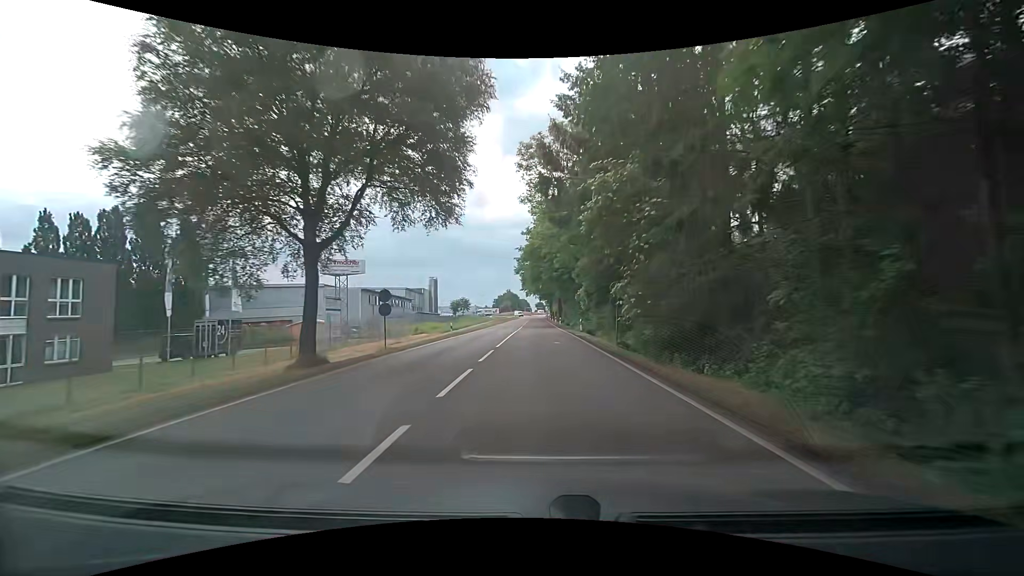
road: secondary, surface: asphalt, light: Day
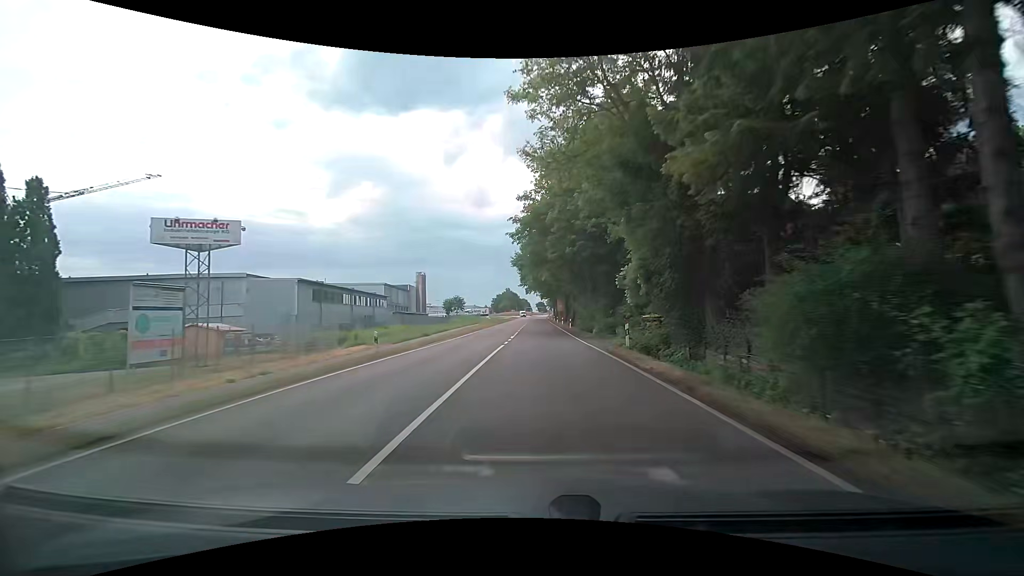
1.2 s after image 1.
(0.0, +18.8) m; 0°
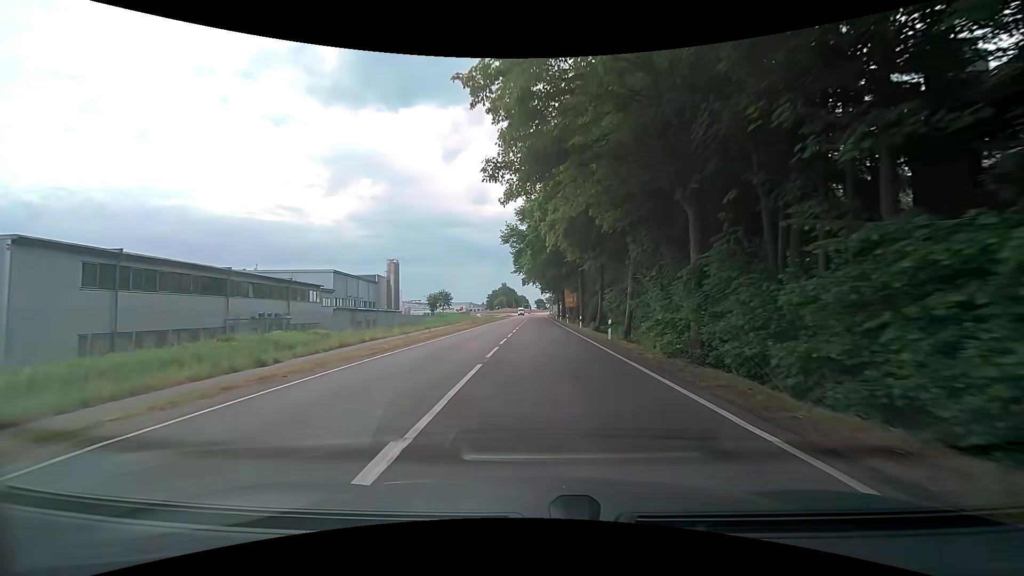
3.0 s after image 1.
(0.0, +27.8) m; 0°
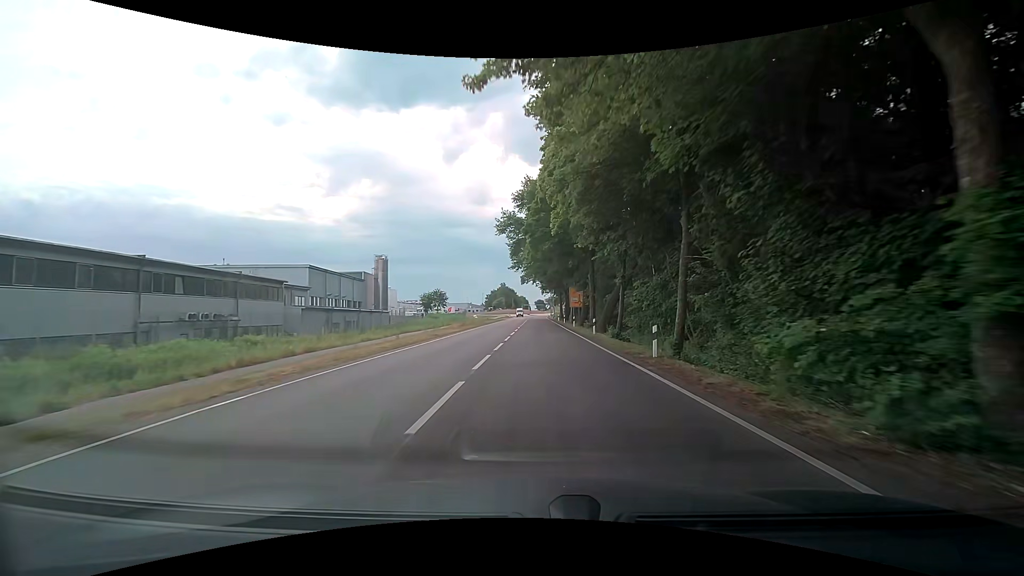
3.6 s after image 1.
(0.0, +9.2) m; 0°
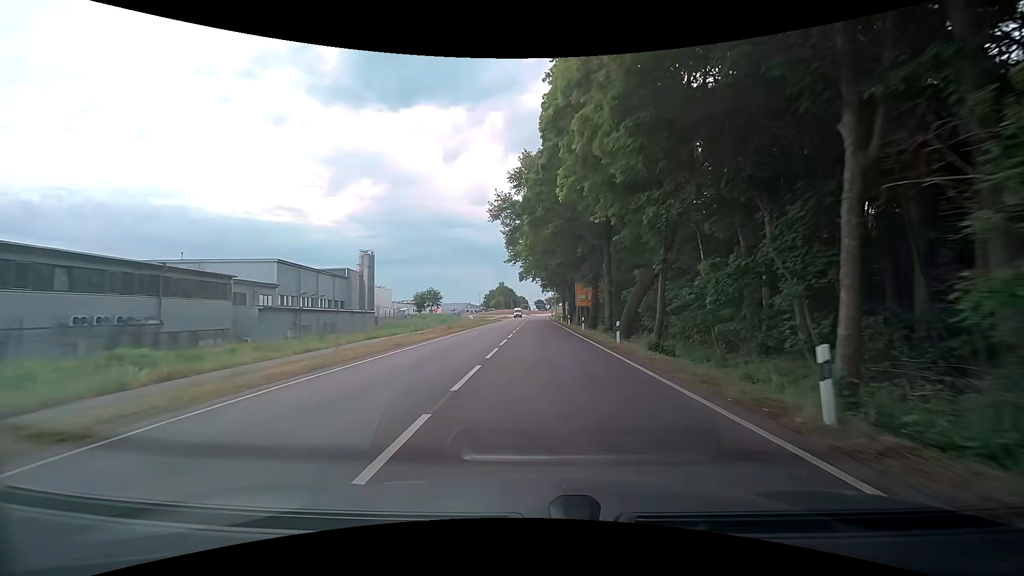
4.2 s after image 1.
(0.0, +9.0) m; 0°
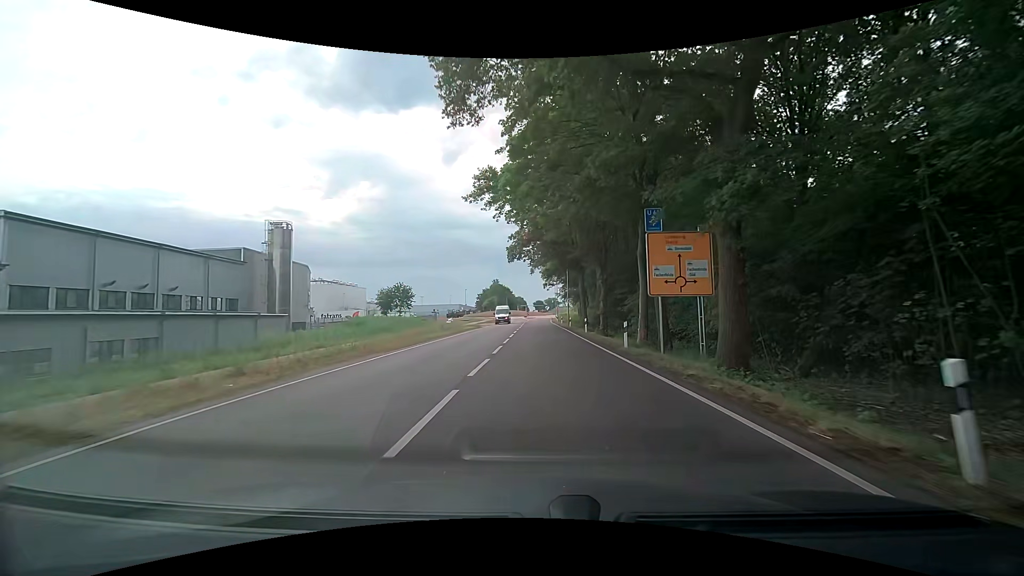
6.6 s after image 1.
(0.0, +33.9) m; 0°
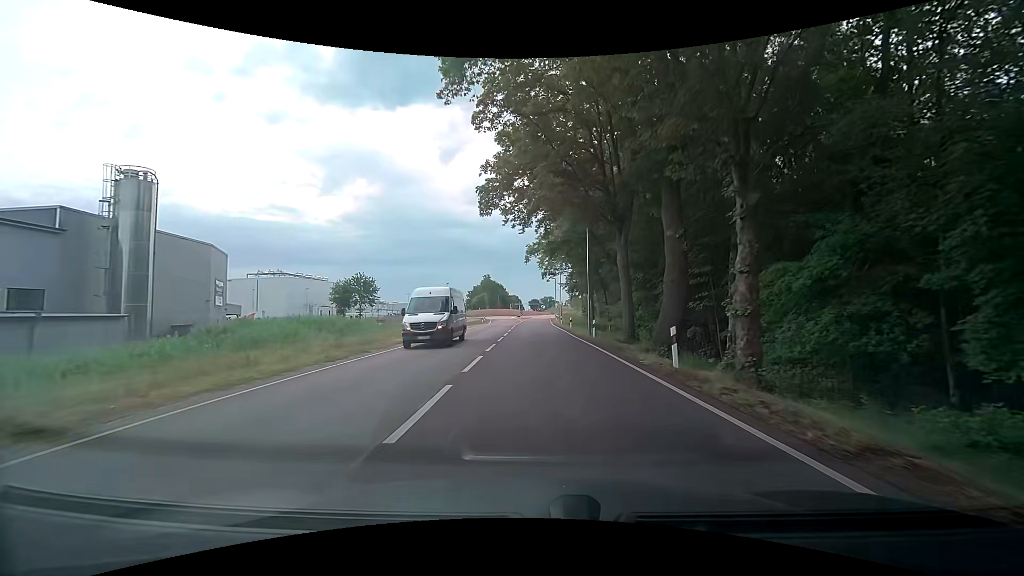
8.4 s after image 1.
(0.0, +23.6) m; 0°
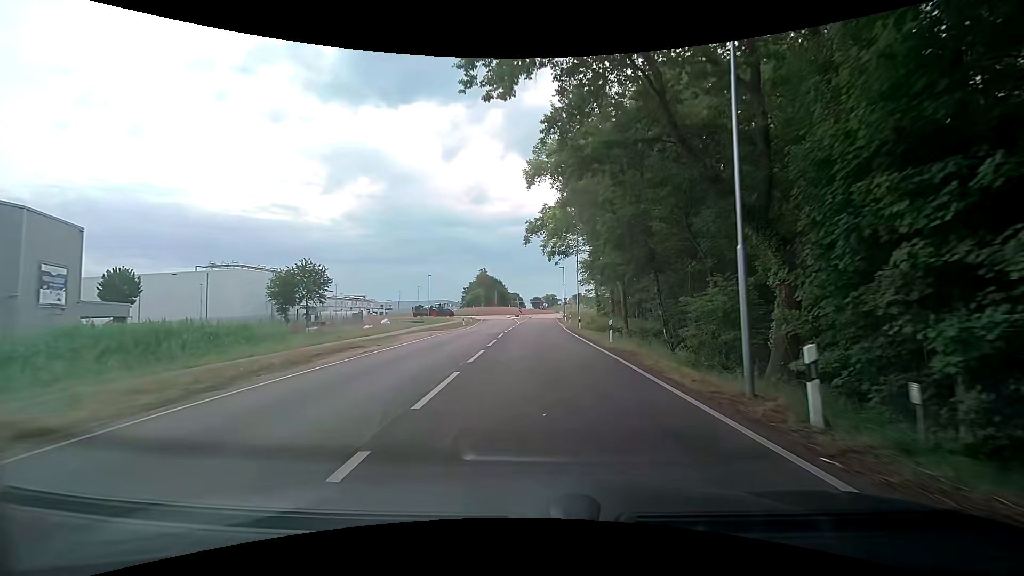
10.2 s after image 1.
(+0.2, +22.4) m; +1°
(0, +10) (0, +20) (0, +30) (0, +40) (0, +50) (0, +60) (0, +70) (0, +80) (+1, +90) (+2, +100) m
